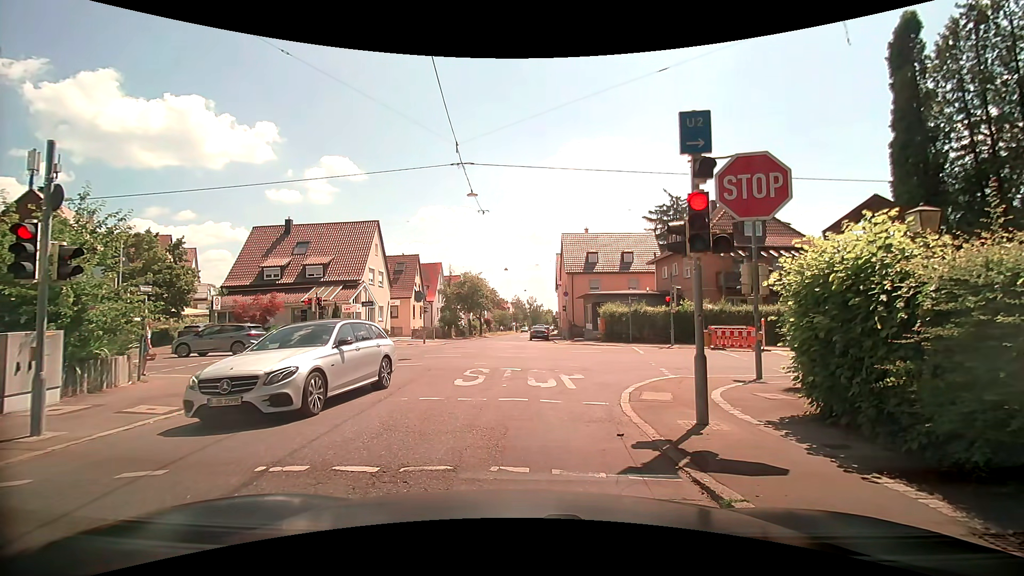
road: tertiary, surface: asphalt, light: Day
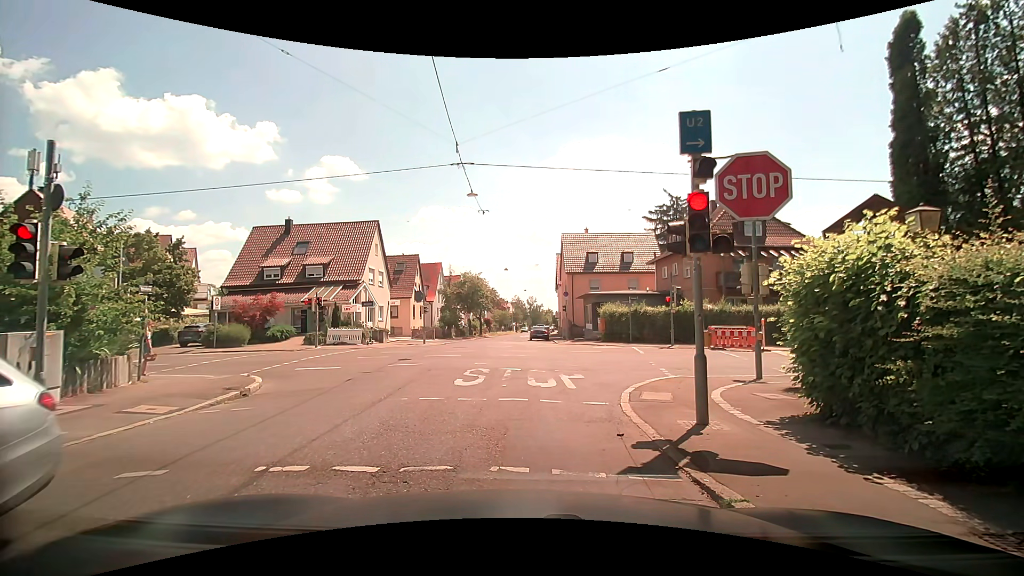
(0.0, 0.0) m; 0°
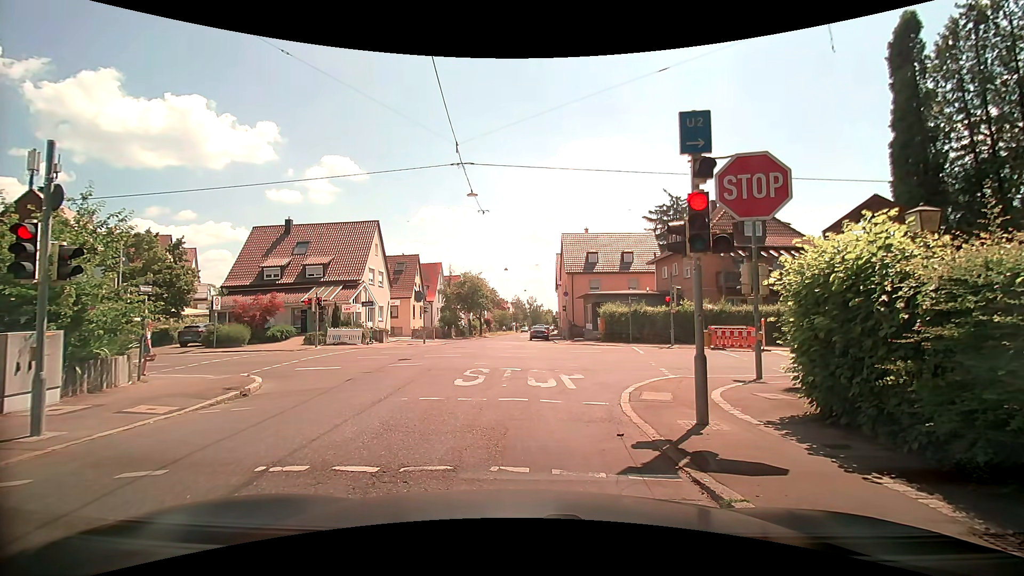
(0.0, 0.0) m; 0°
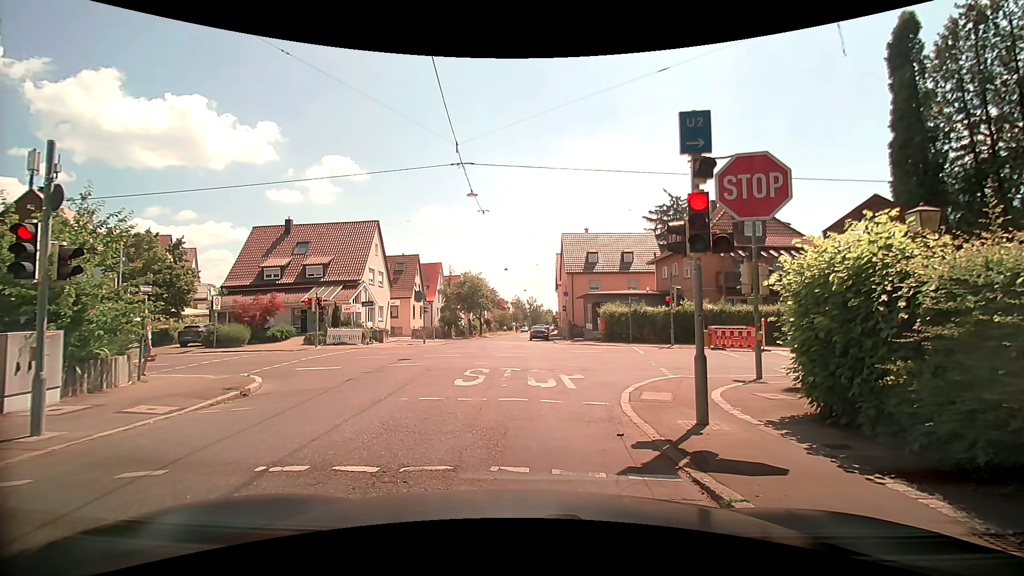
(0.0, 0.0) m; 0°
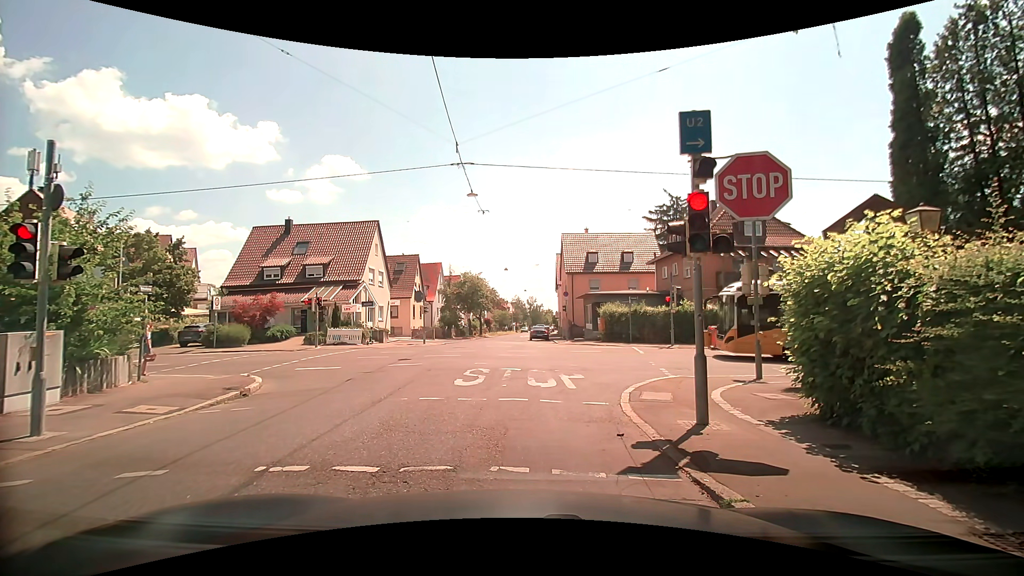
(0.0, 0.0) m; 0°
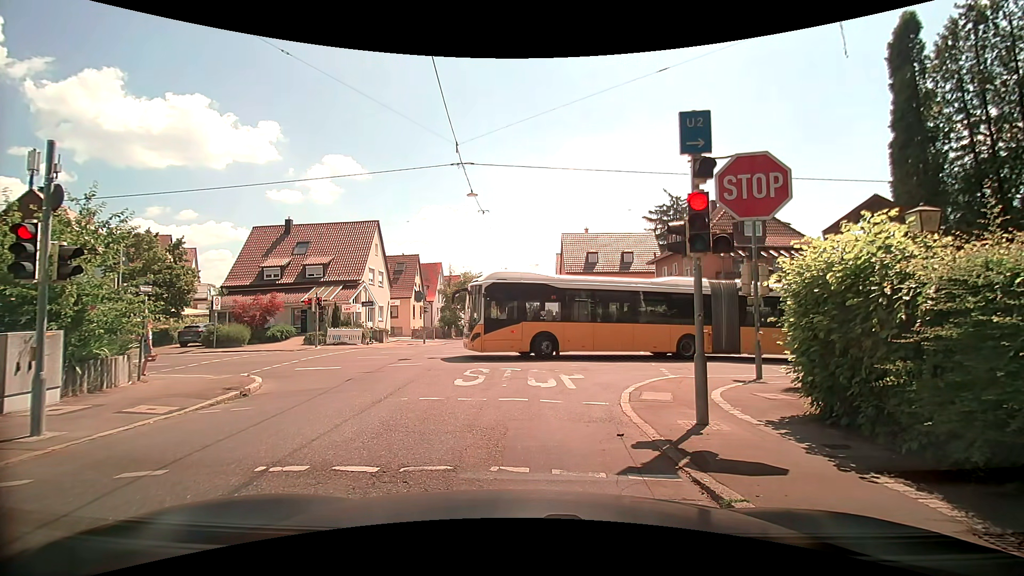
(0.0, 0.0) m; 0°
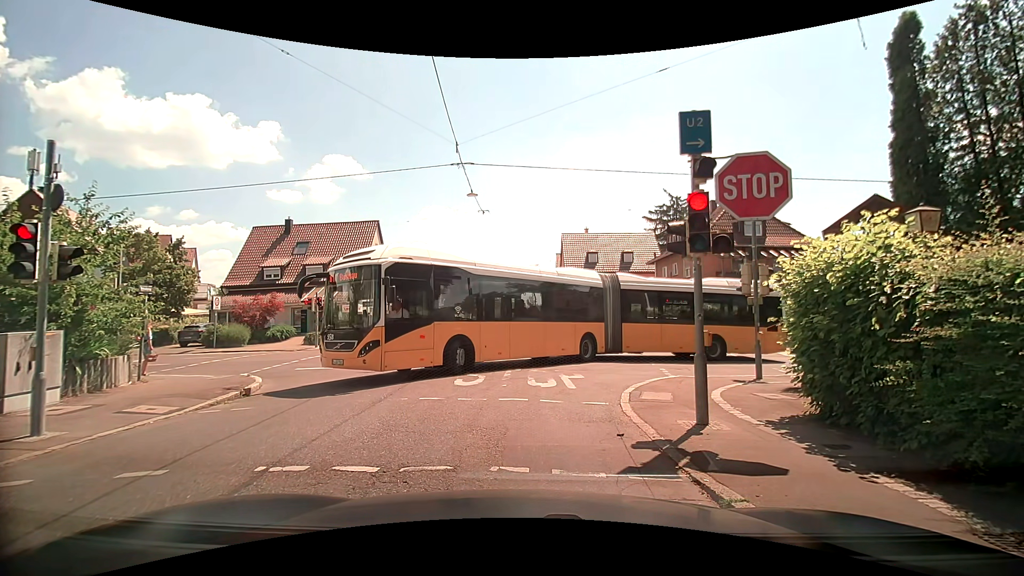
(0.0, 0.0) m; 0°
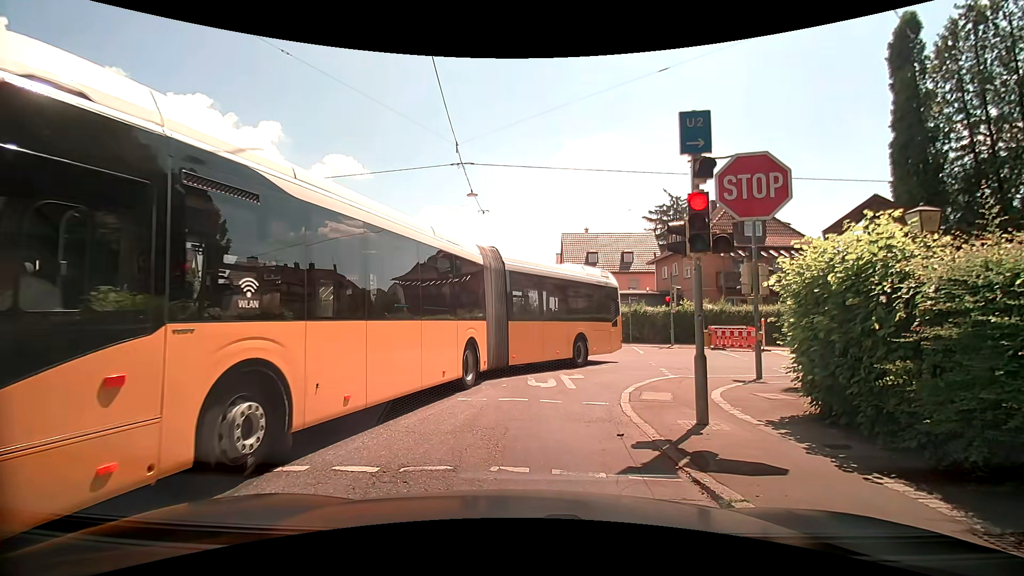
(0.0, 0.0) m; 0°
